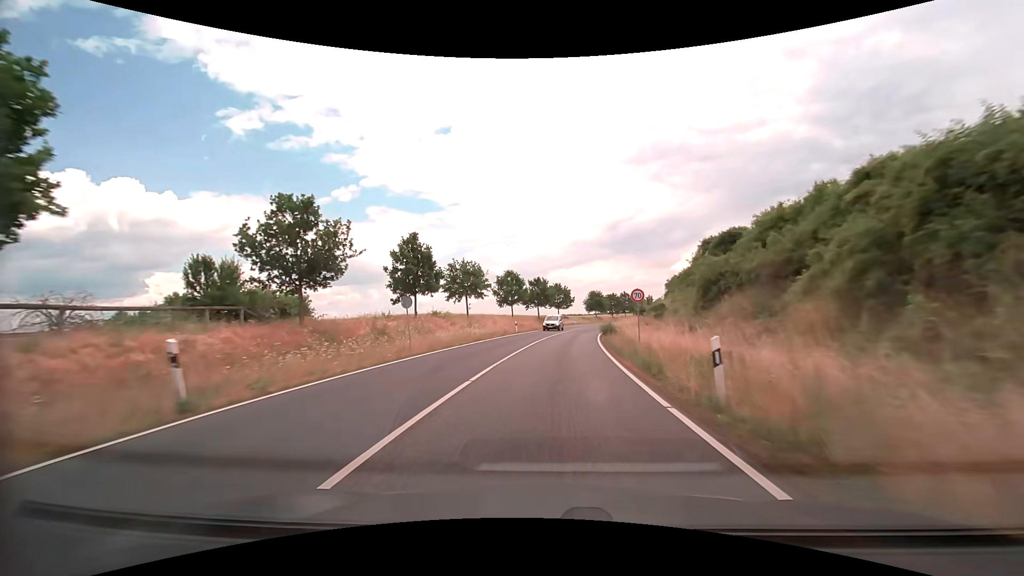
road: secondary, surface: asphalt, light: Day
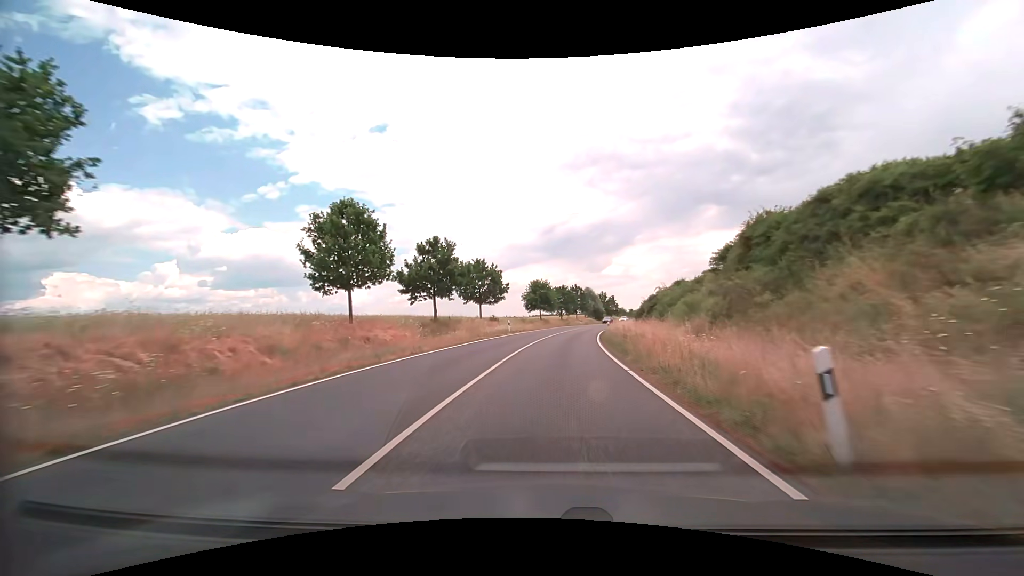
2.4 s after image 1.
(+2.7, +43.0) m; +7°
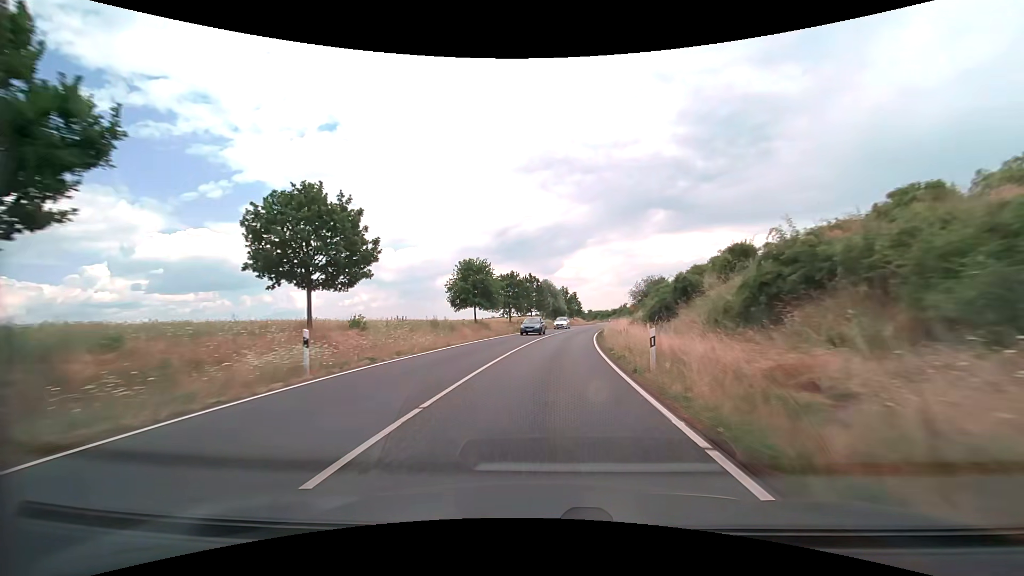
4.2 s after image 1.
(+1.8, +32.3) m; +6°
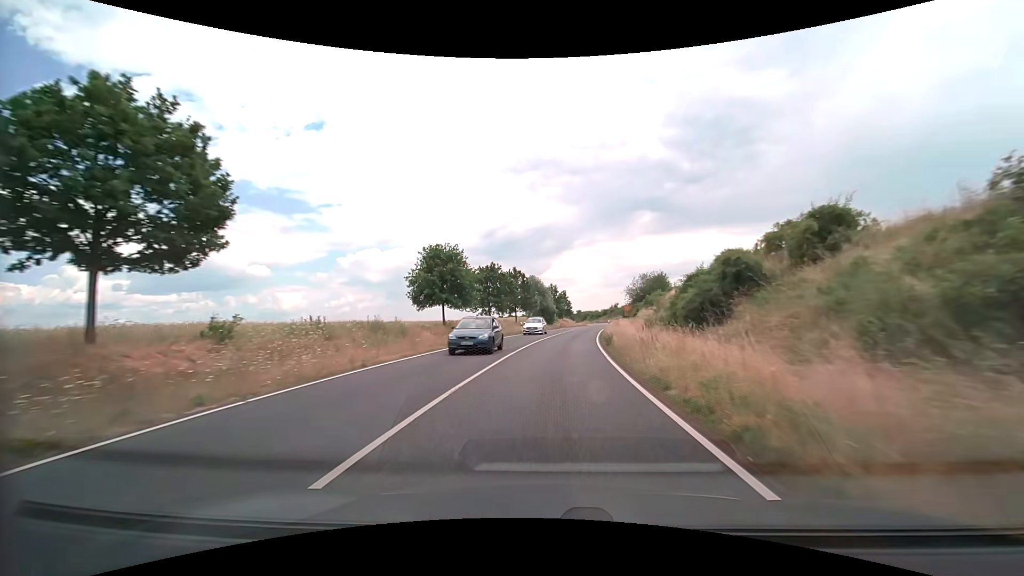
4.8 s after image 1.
(+0.1, +10.8) m; +1°
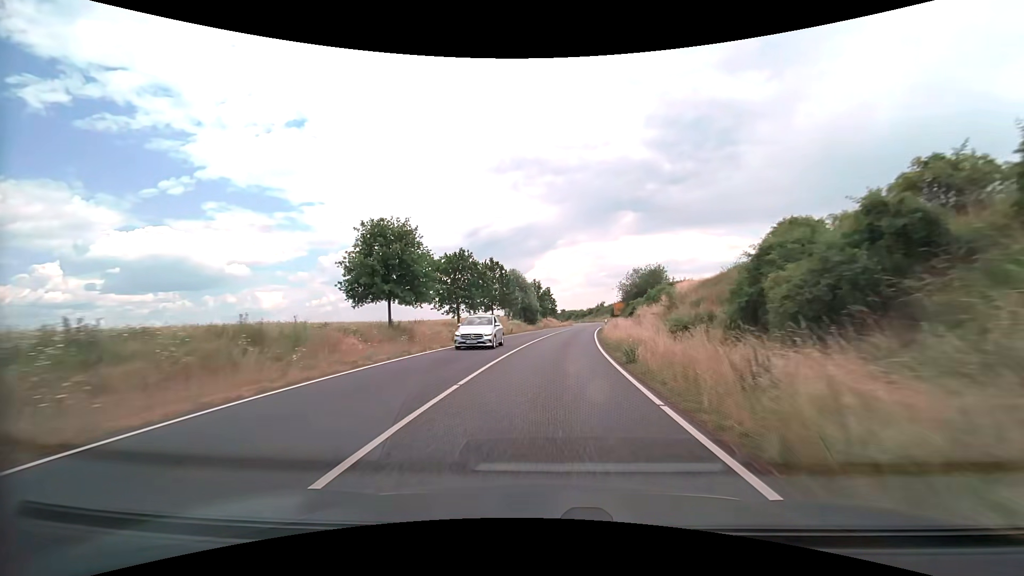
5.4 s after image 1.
(+0.2, +10.8) m; +2°
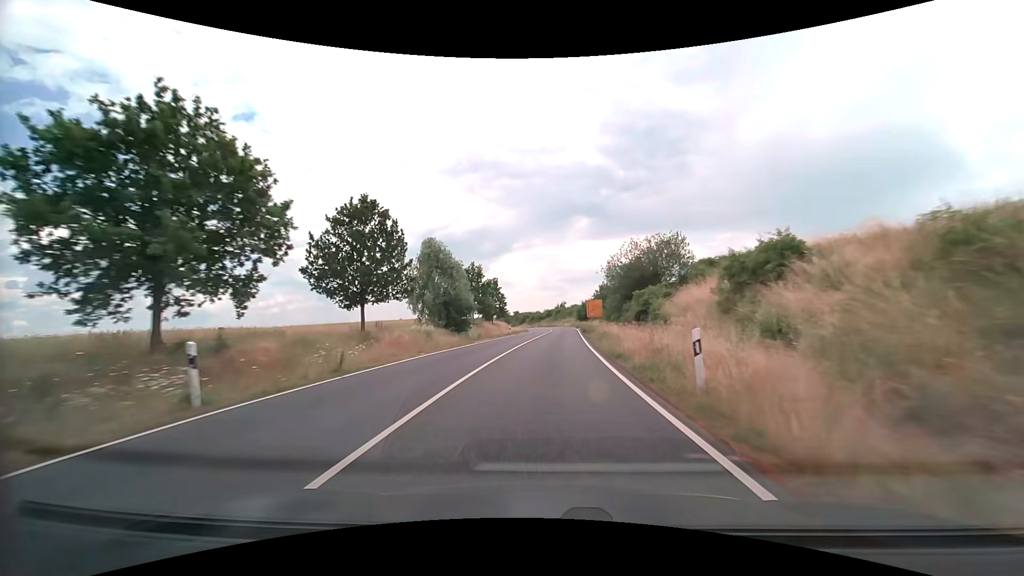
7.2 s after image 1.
(+1.5, +32.5) m; +5°
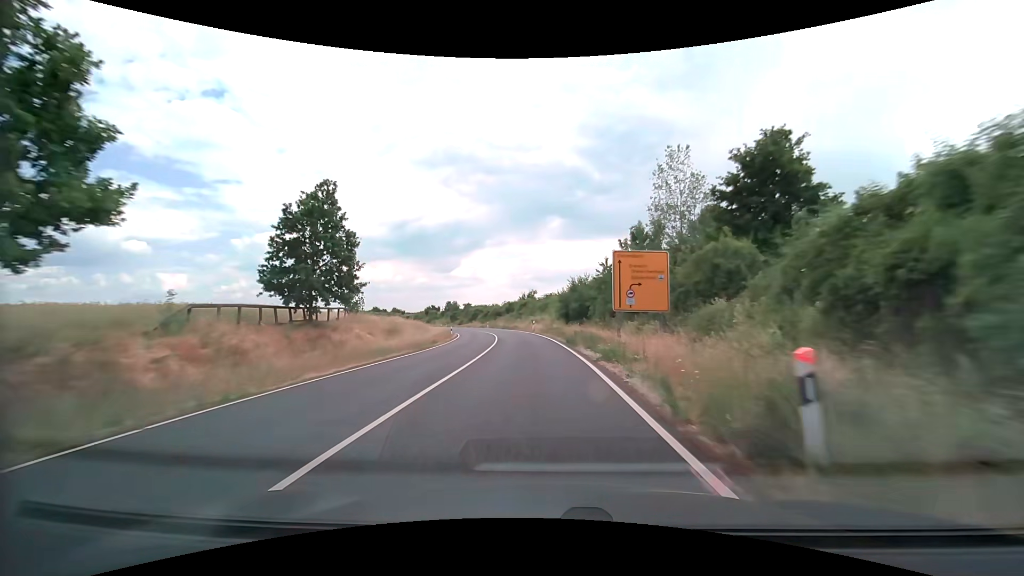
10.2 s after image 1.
(+2.4, +54.3) m; +4°
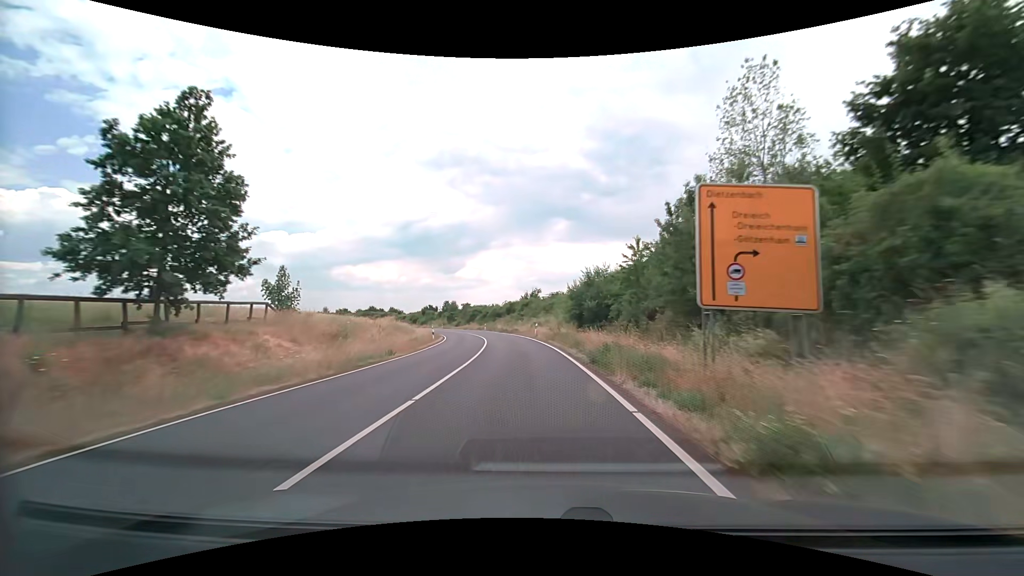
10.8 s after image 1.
(0.0, +10.8) m; -1°
(0, +10) (0, +20) (-1, +30) (-3, +40) (-4, +50) (-6, +60) (-8, +69) (-11, +79) (-14, +89) (-17, +98) m
